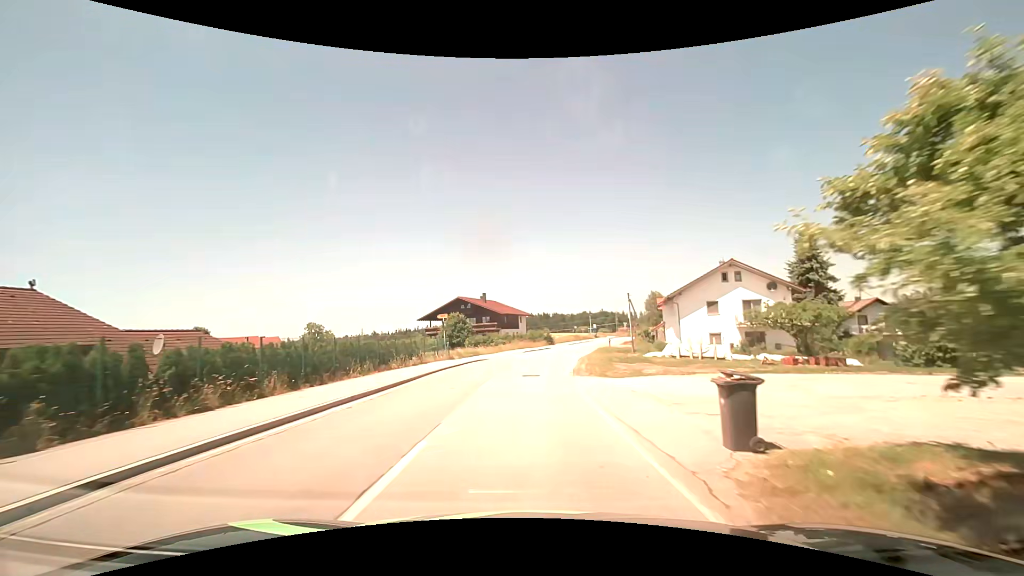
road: tertiary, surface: asphalt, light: Day
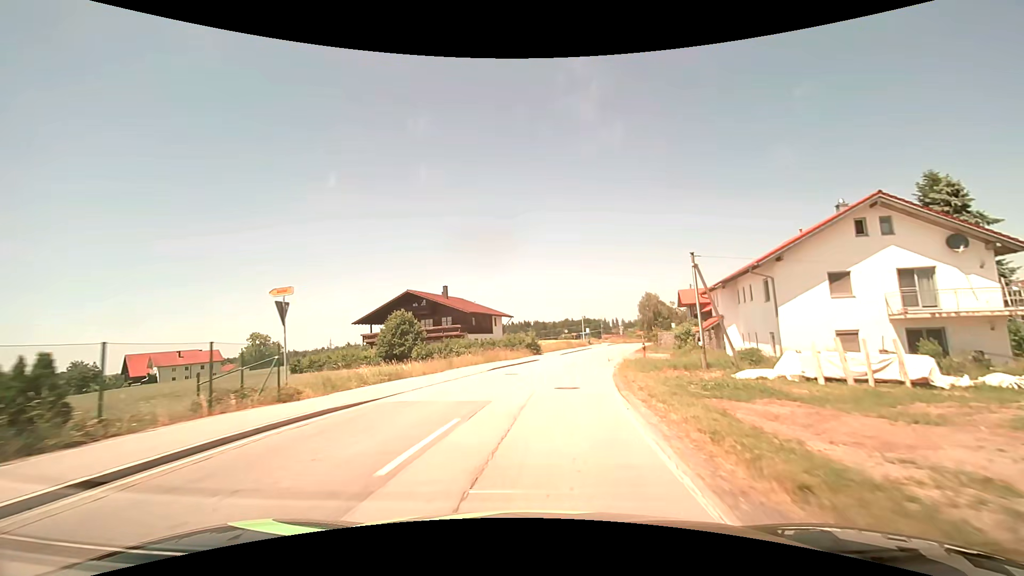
(+0.2, +22.3) m; +2°
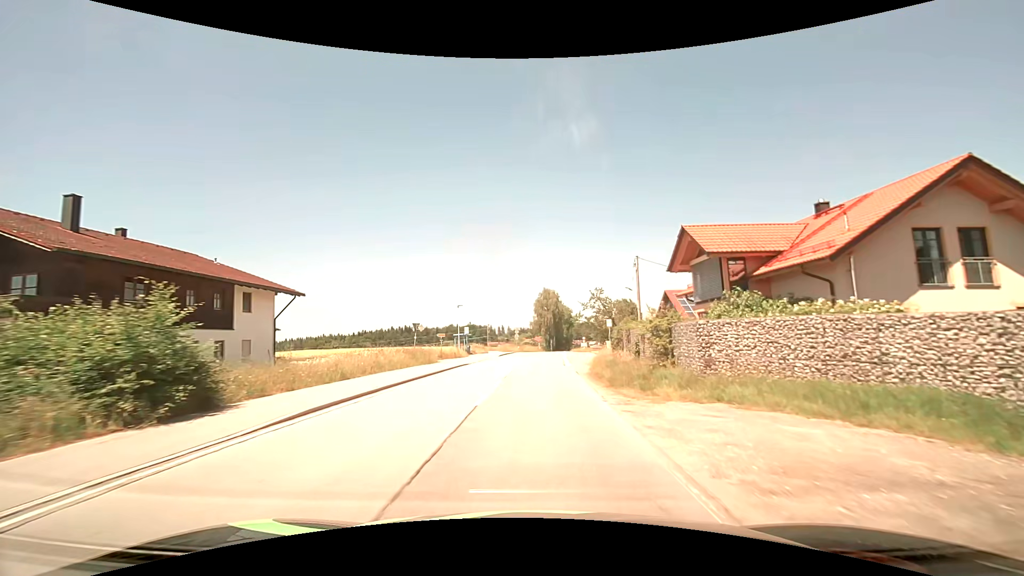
(+4.5, +38.1) m; +13°
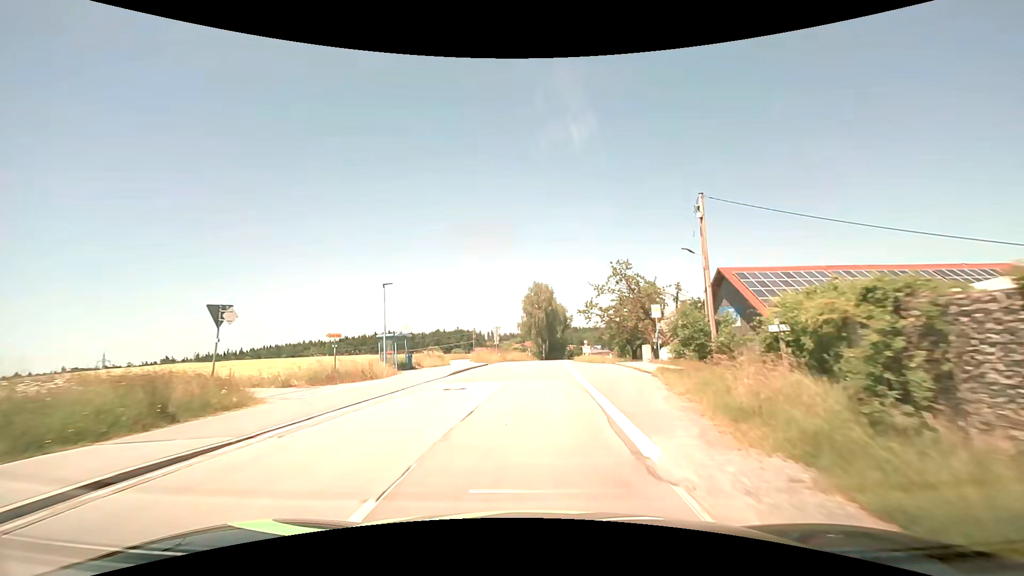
(+0.4, +23.2) m; +1°
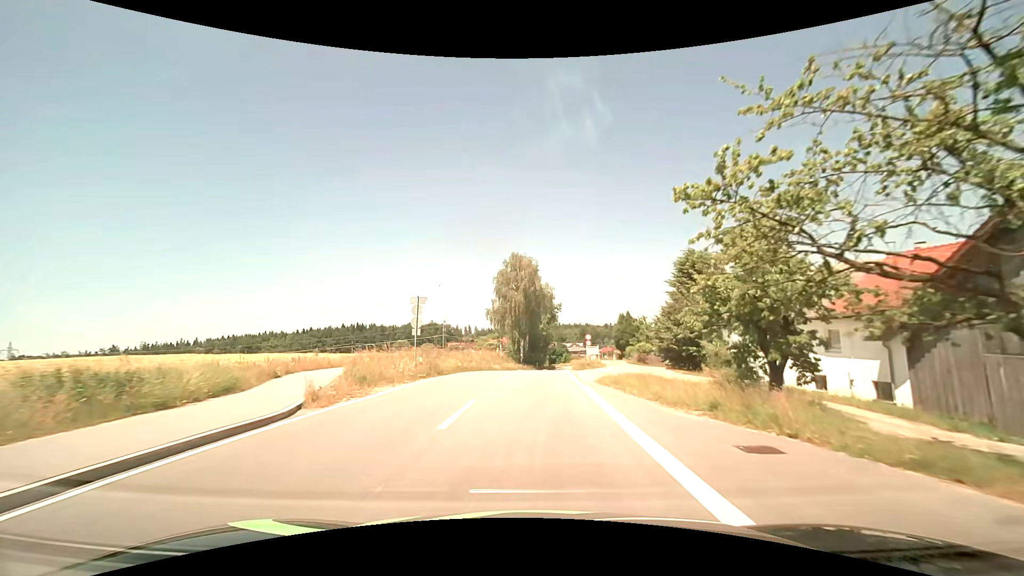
(+0.9, +31.2) m; +3°
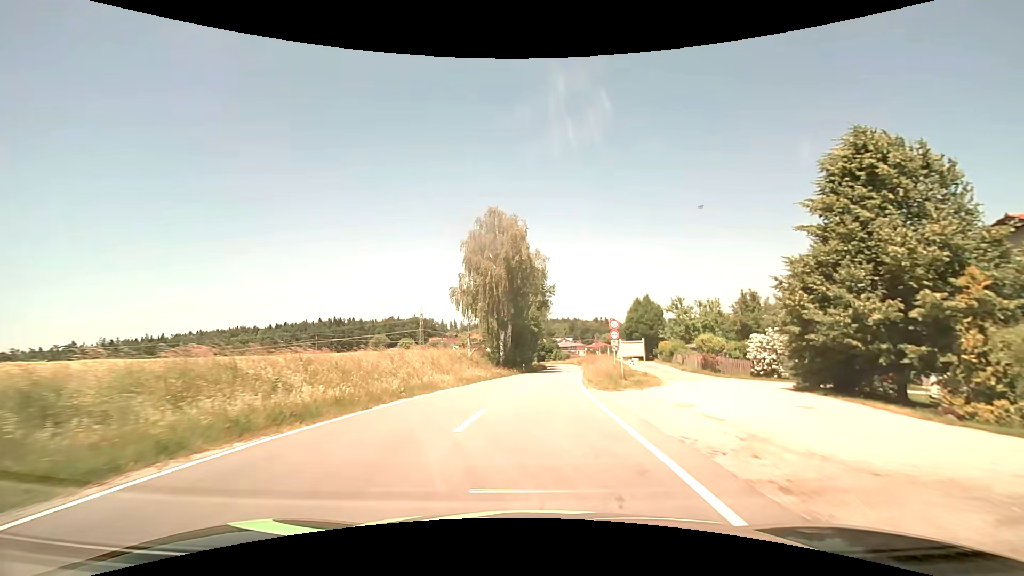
(+0.3, +23.5) m; +2°
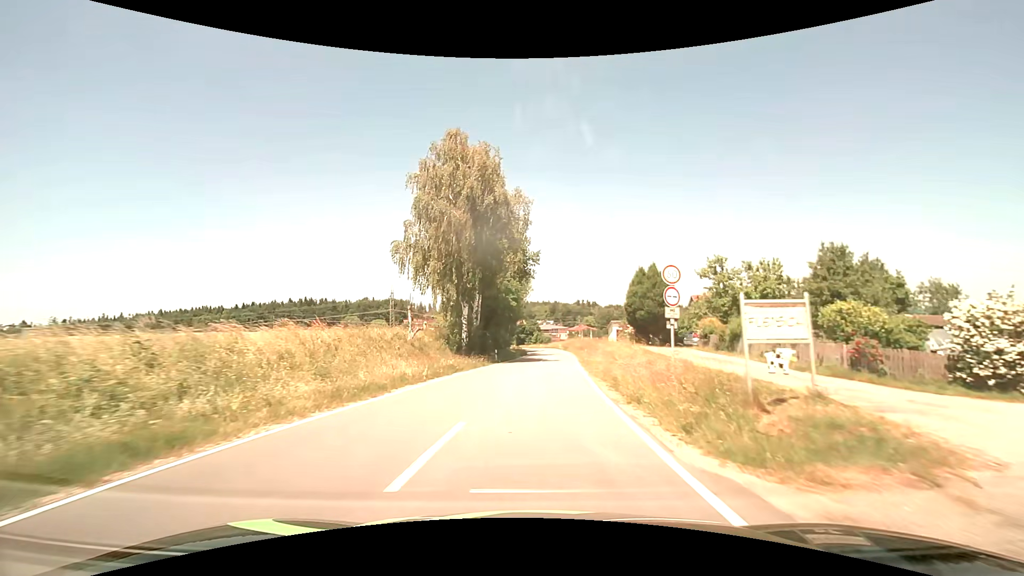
(+0.2, +15.8) m; +2°
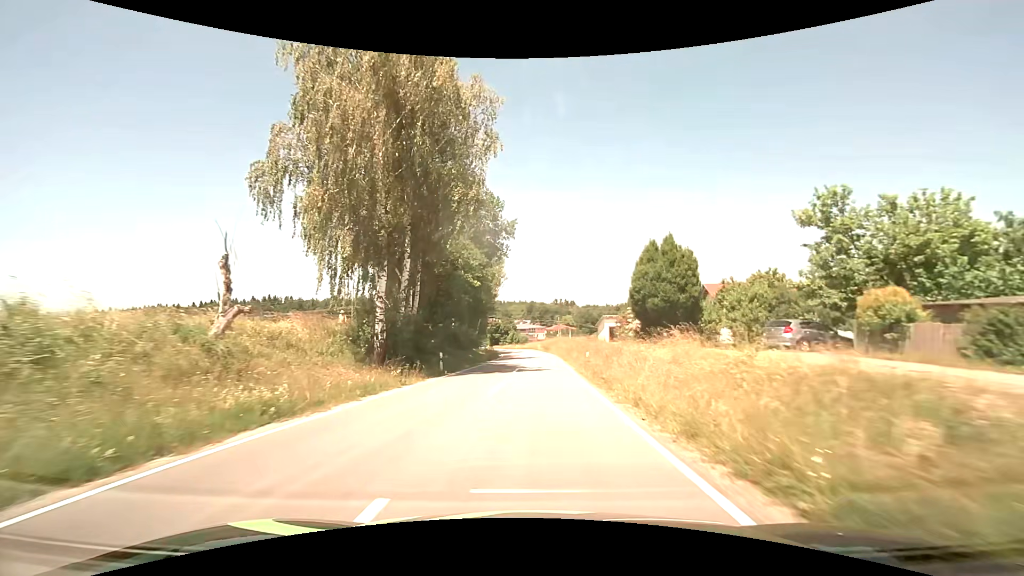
(+0.4, +16.3) m; +3°
(0, +10) (0, +20) (+1, +30) (+1, +40) (+1, +50) (+1, +60) (+1, +70) (0, +80) (-1, +90) (-3, +100) m
